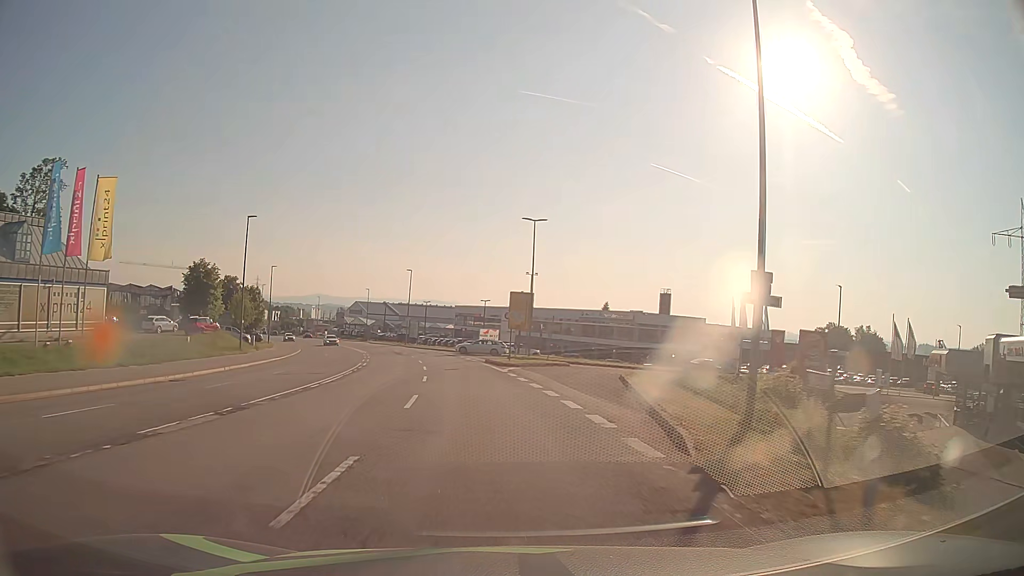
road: secondary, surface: asphalt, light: Day
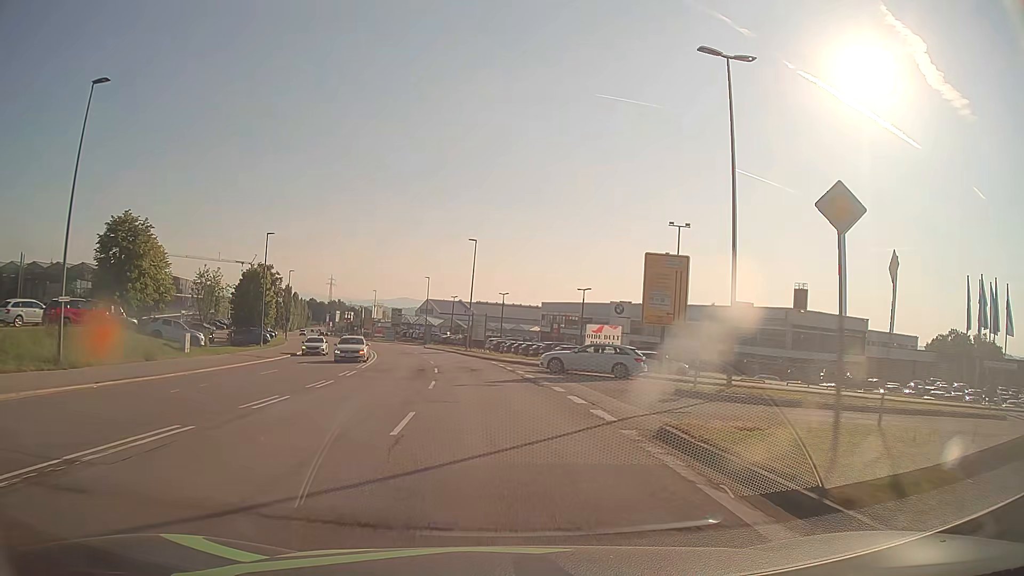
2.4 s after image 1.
(-2.0, +30.7) m; -7°
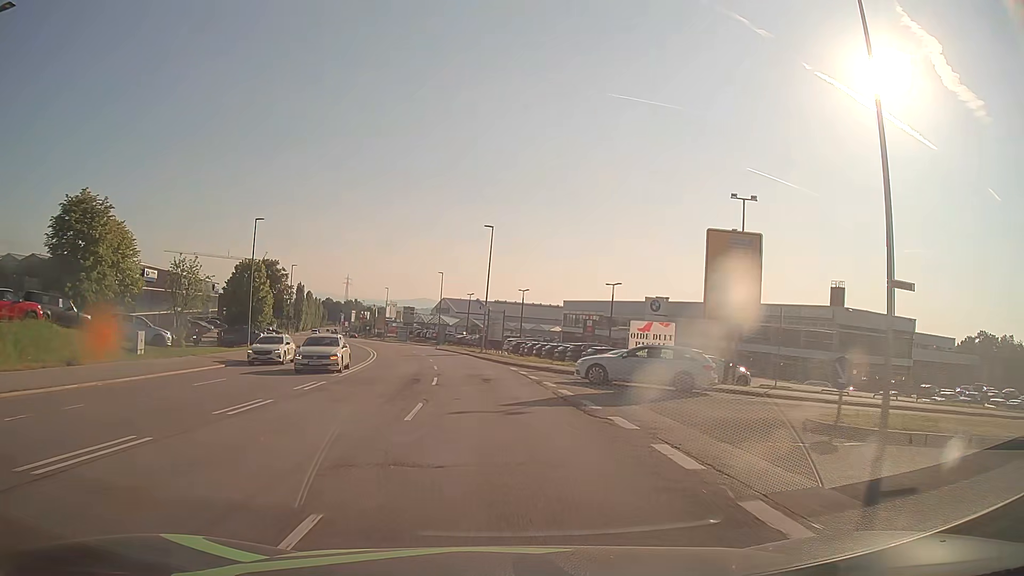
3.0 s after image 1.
(-0.1, +7.7) m; -2°
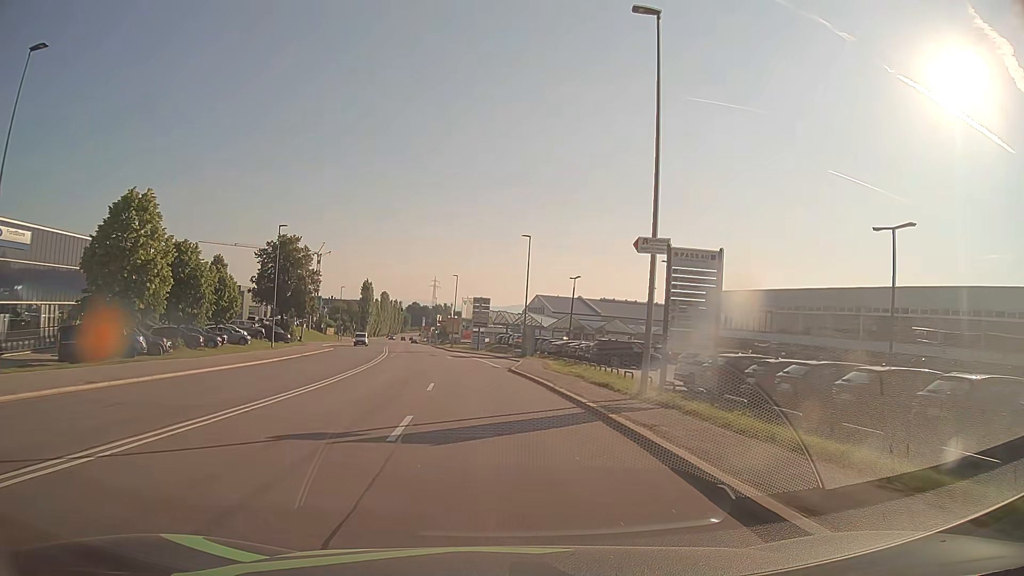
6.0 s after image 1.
(-2.5, +38.1) m; -8°
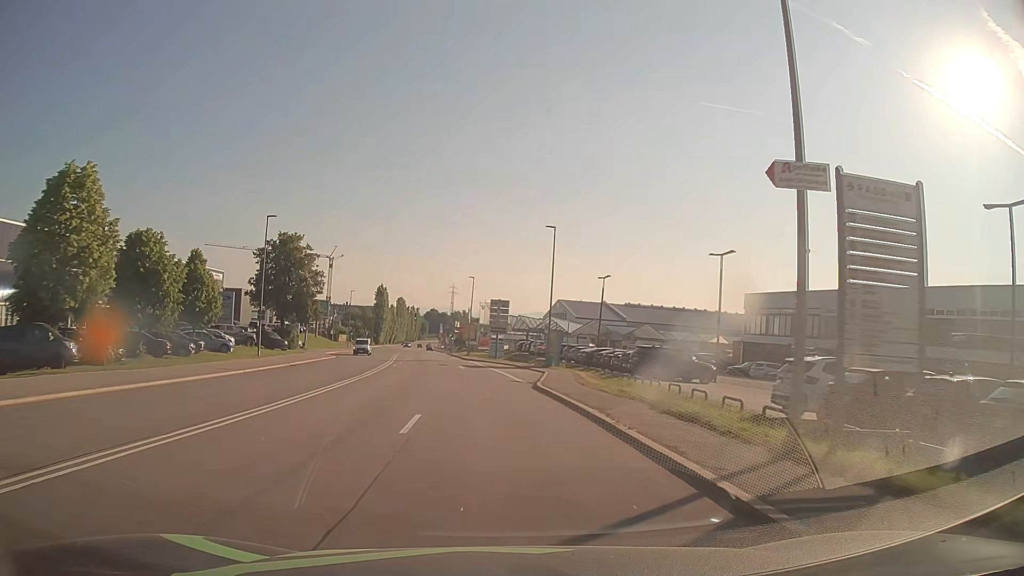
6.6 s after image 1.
(-0.1, +7.6) m; -2°
(0, +10) (-1, +20) (-1, +30) (-2, +40) (-3, +50) (-5, +60) (-6, +70) (-7, +80) (-8, +90) (-10, +99) m
